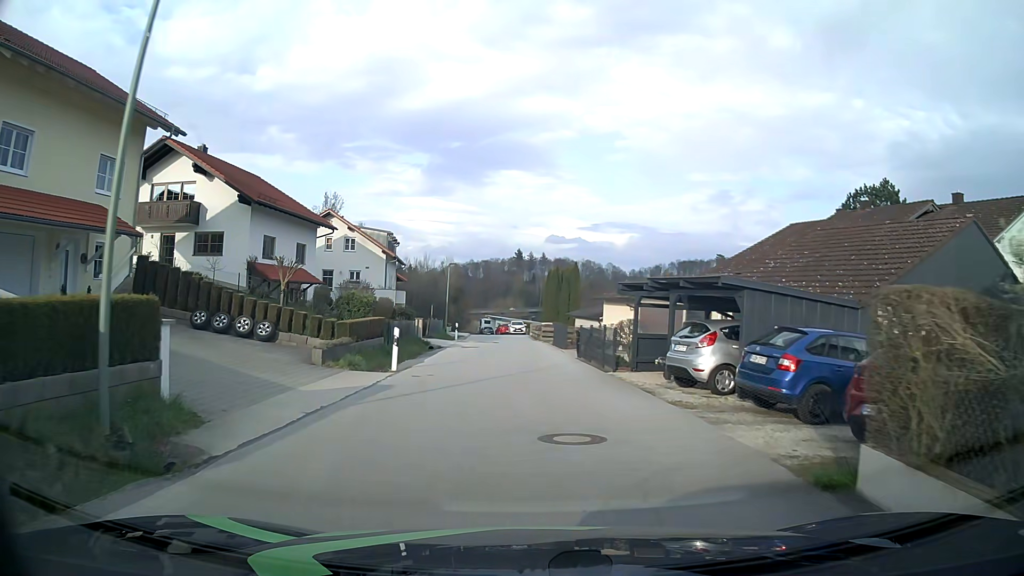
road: residential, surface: asphalt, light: Day
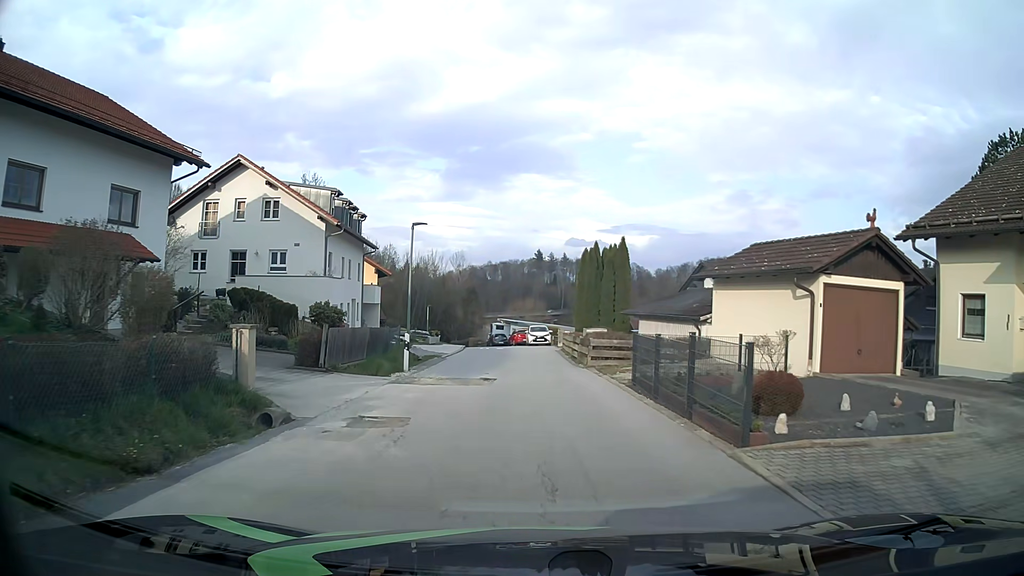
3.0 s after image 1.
(-0.7, +22.4) m; -3°
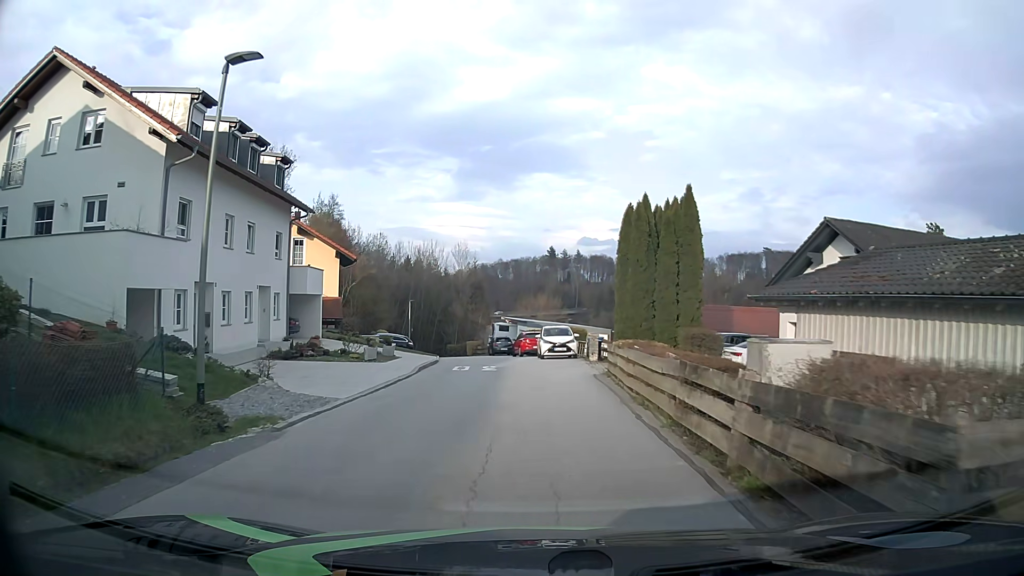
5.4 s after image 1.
(0.0, +17.9) m; -1°
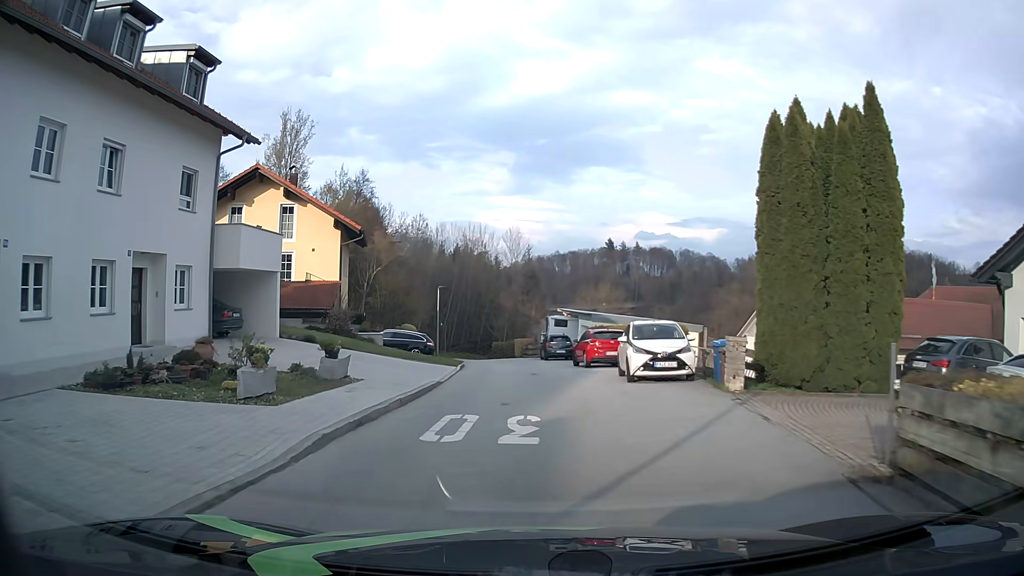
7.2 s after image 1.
(-0.4, +13.5) m; -5°
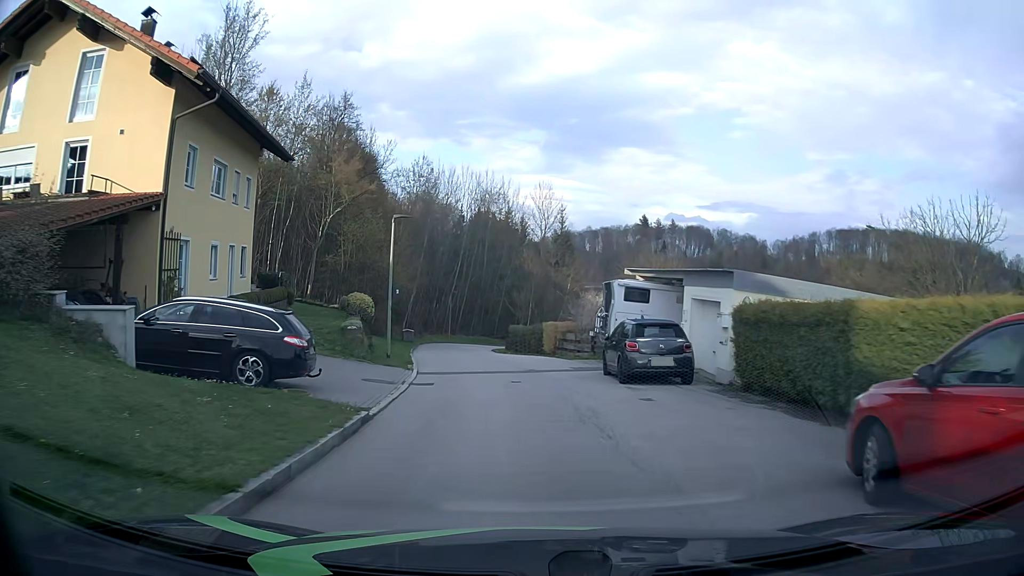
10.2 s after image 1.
(-0.5, +22.9) m; -2°
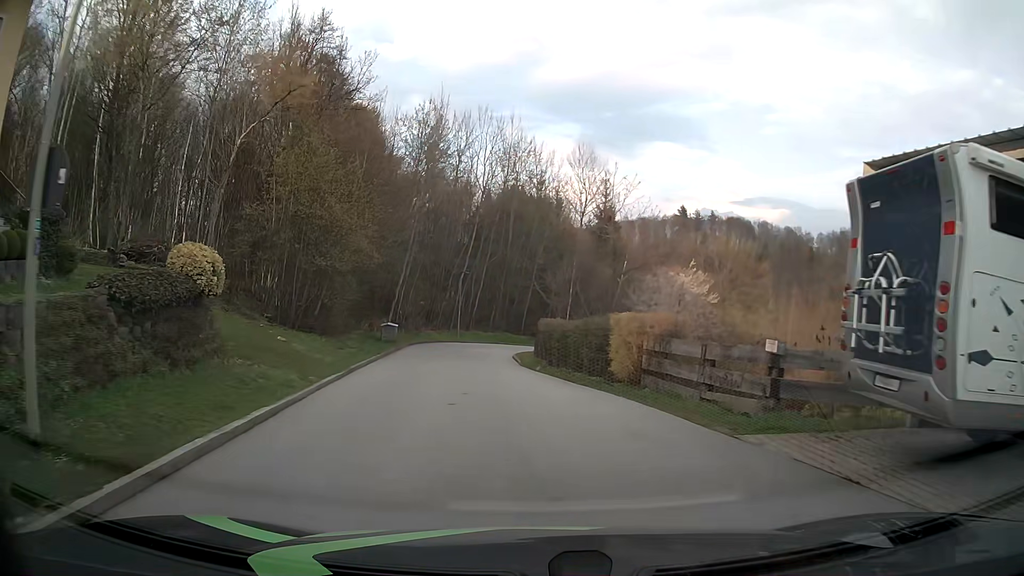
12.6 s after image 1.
(-0.5, +18.1) m; -4°
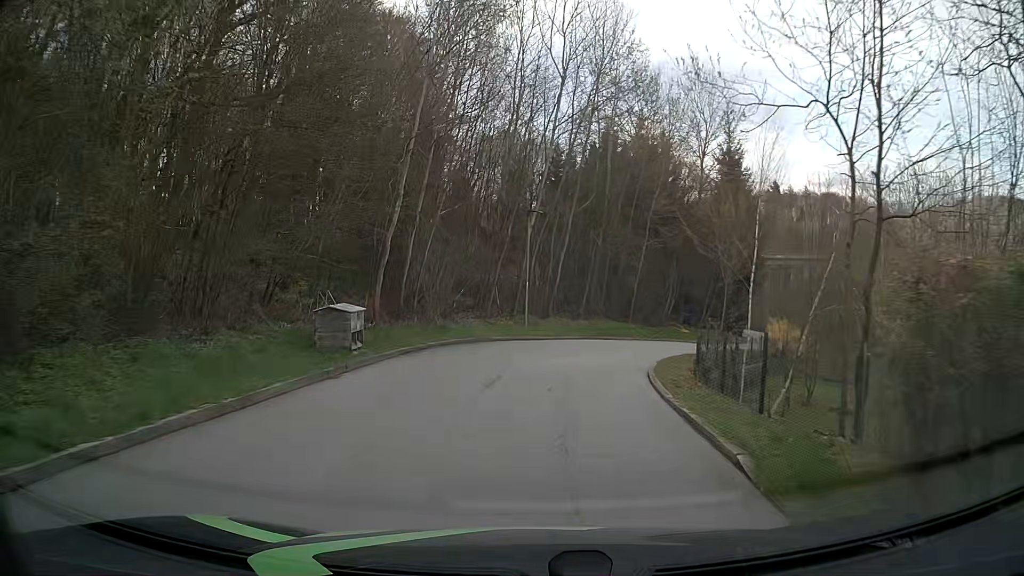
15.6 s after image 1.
(-1.1, +22.4) m; -6°
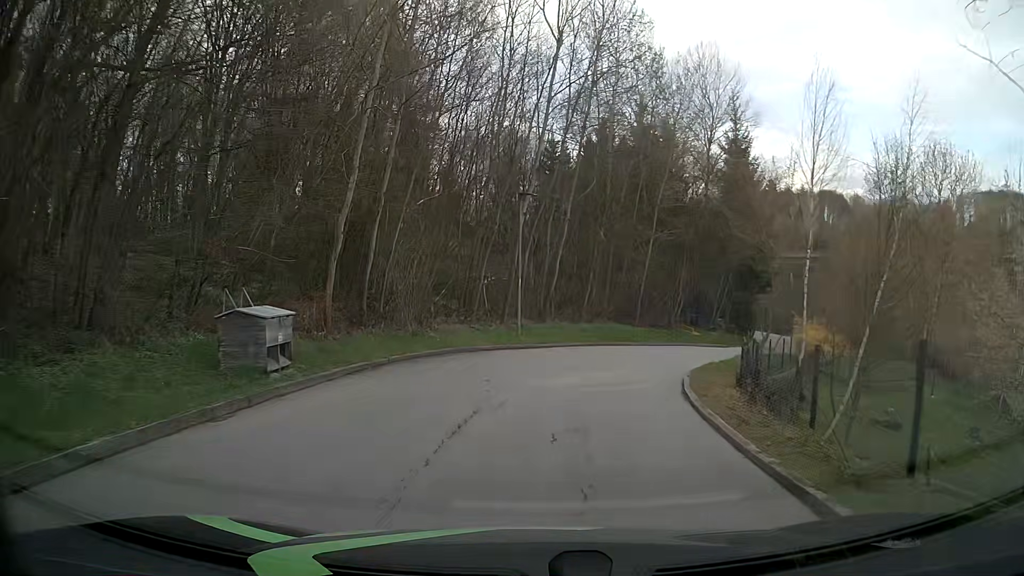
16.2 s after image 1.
(0.0, +4.5) m; 0°
